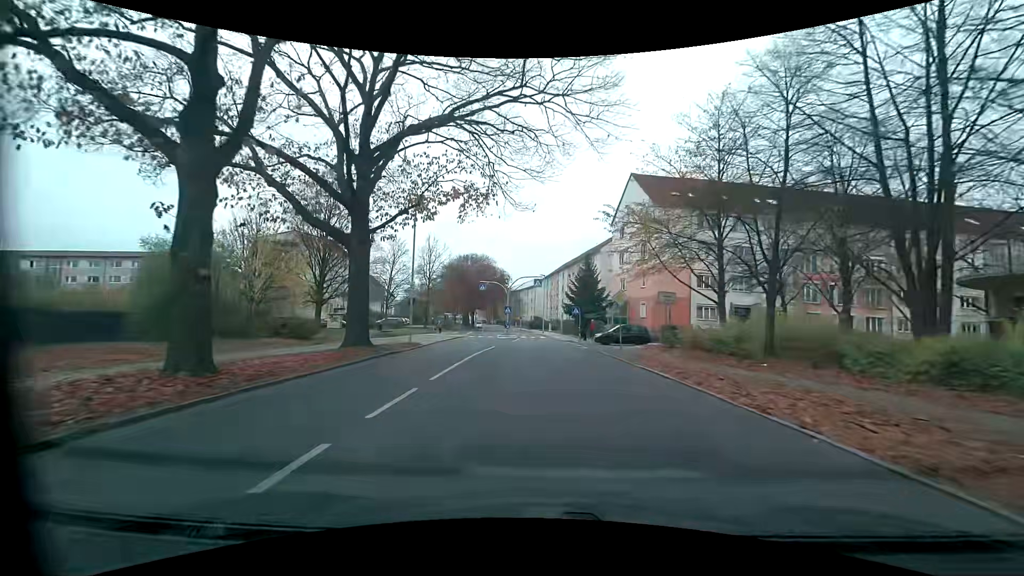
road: tertiary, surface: asphalt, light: Day
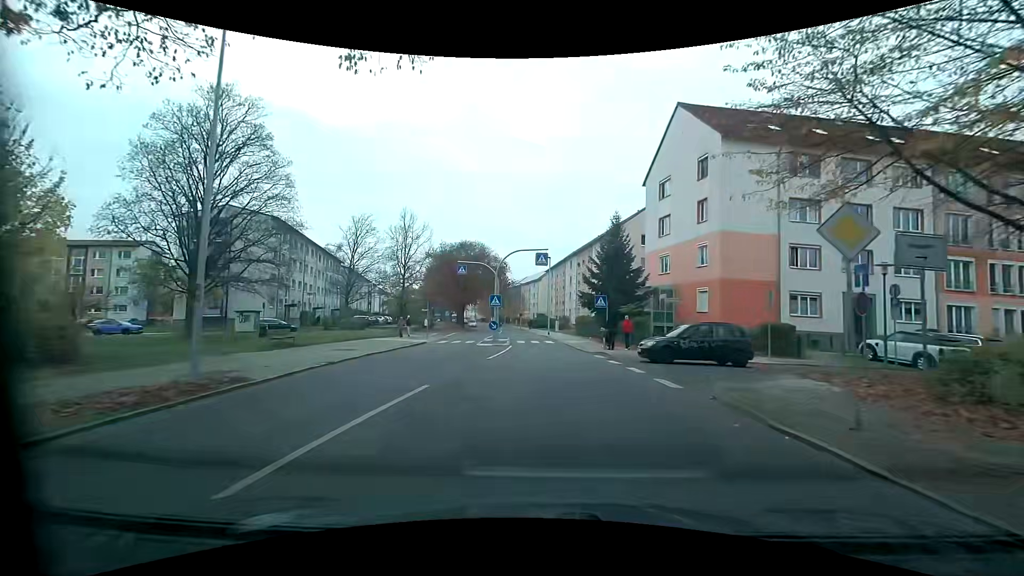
(+0.1, +17.3) m; -1°
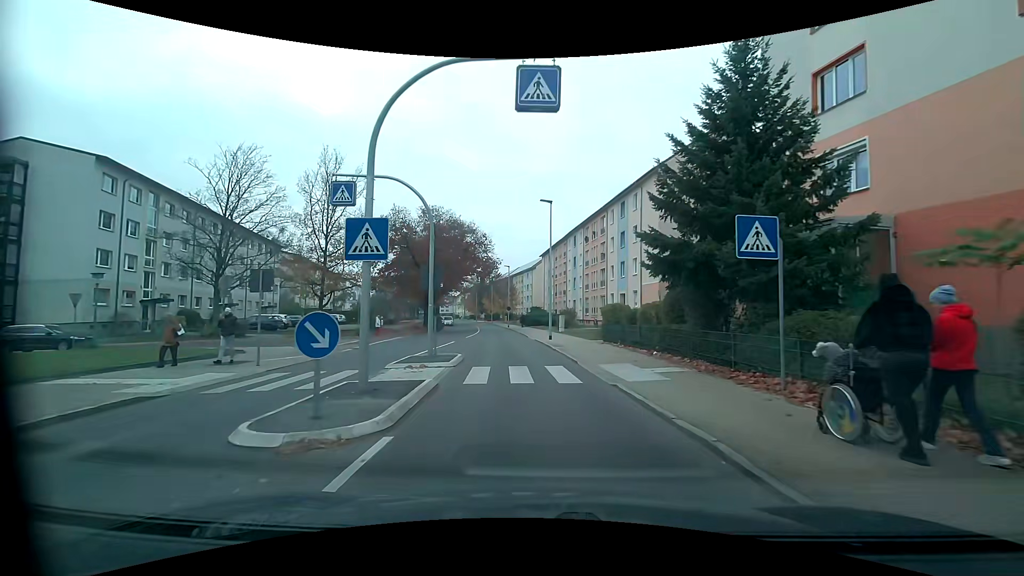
(+0.5, +23.3) m; +1°
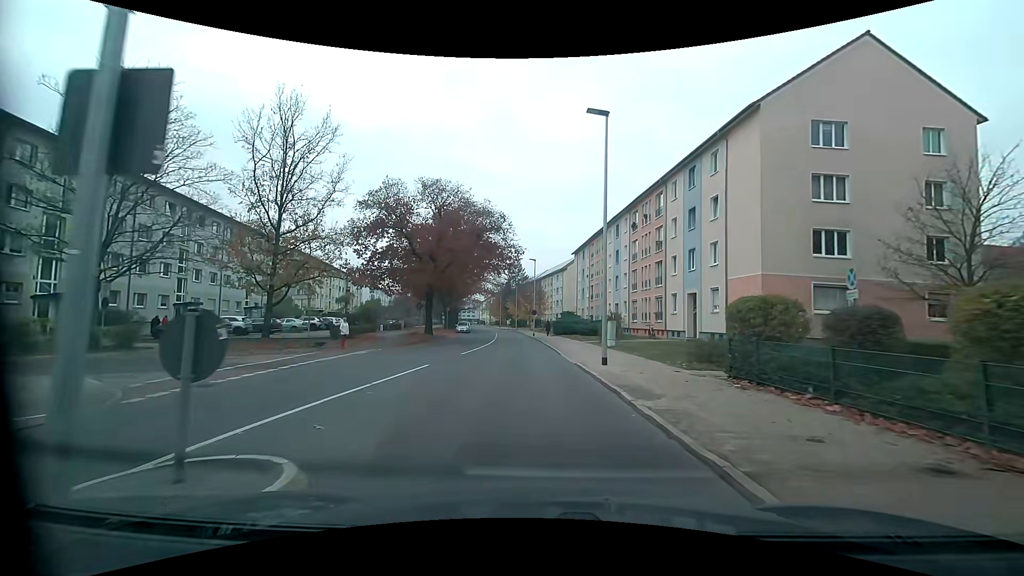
(-0.3, +13.4) m; -3°
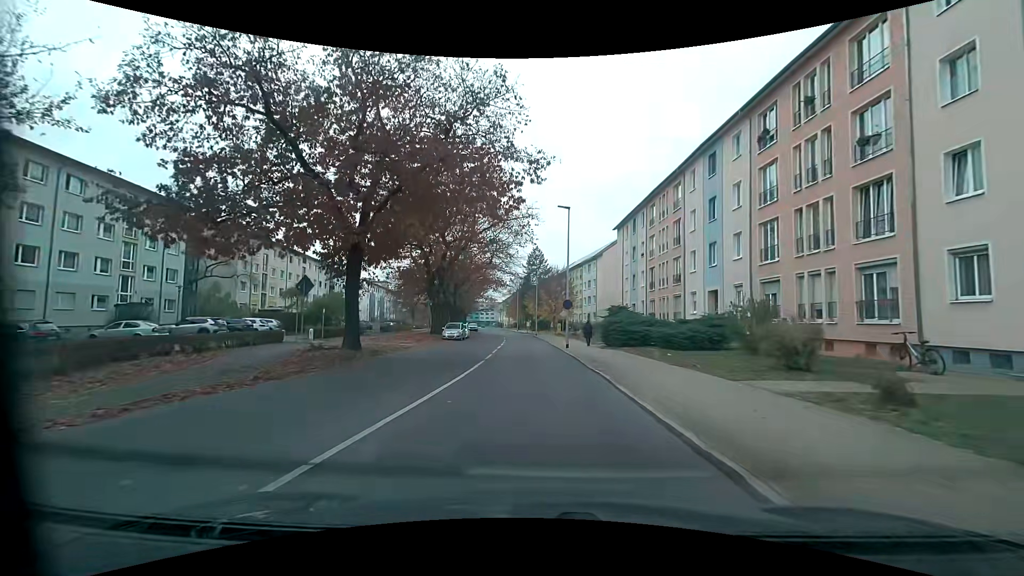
(-0.7, +24.9) m; -2°
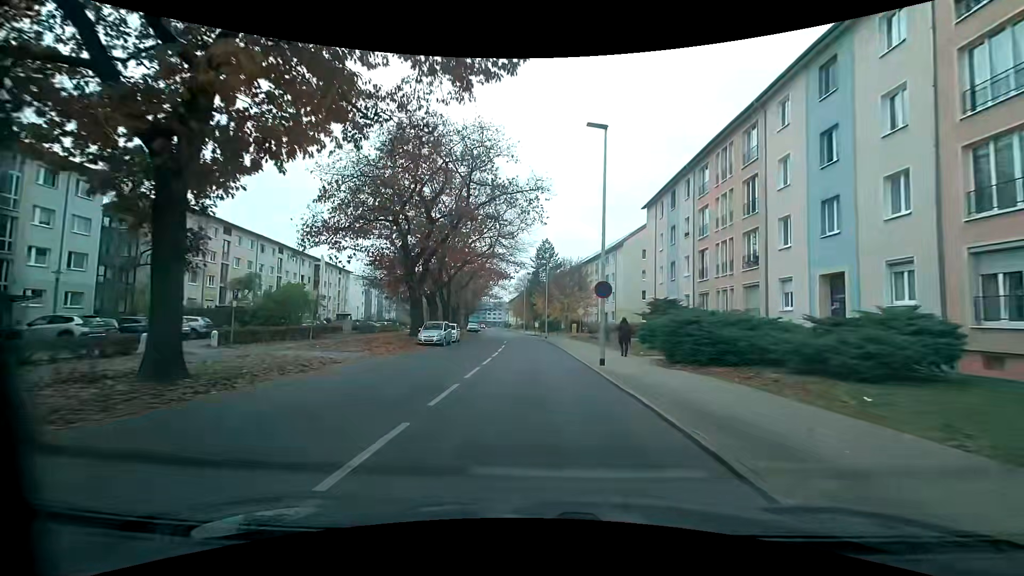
(-0.2, +12.2) m; -1°
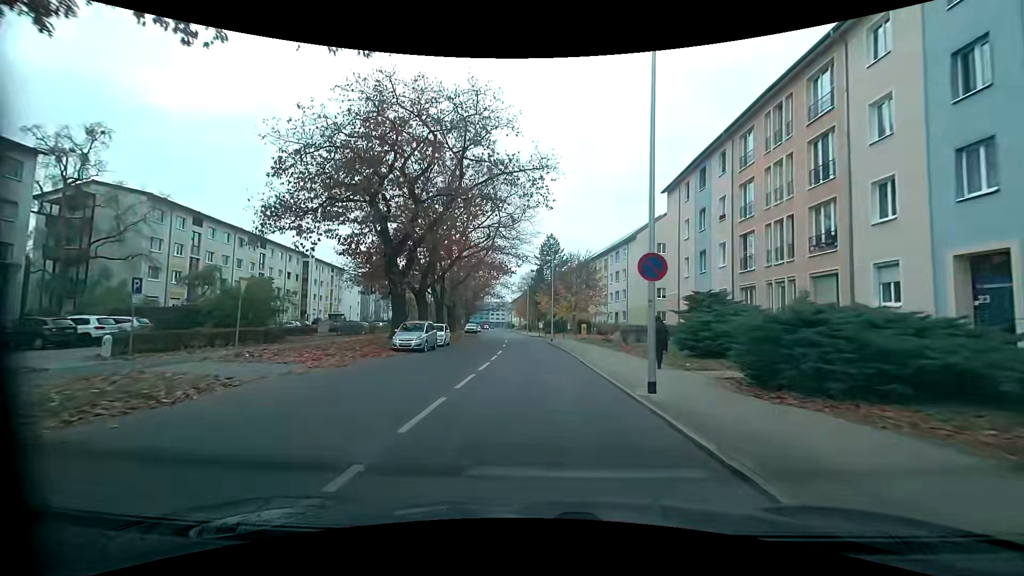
(0.0, +6.6) m; 0°
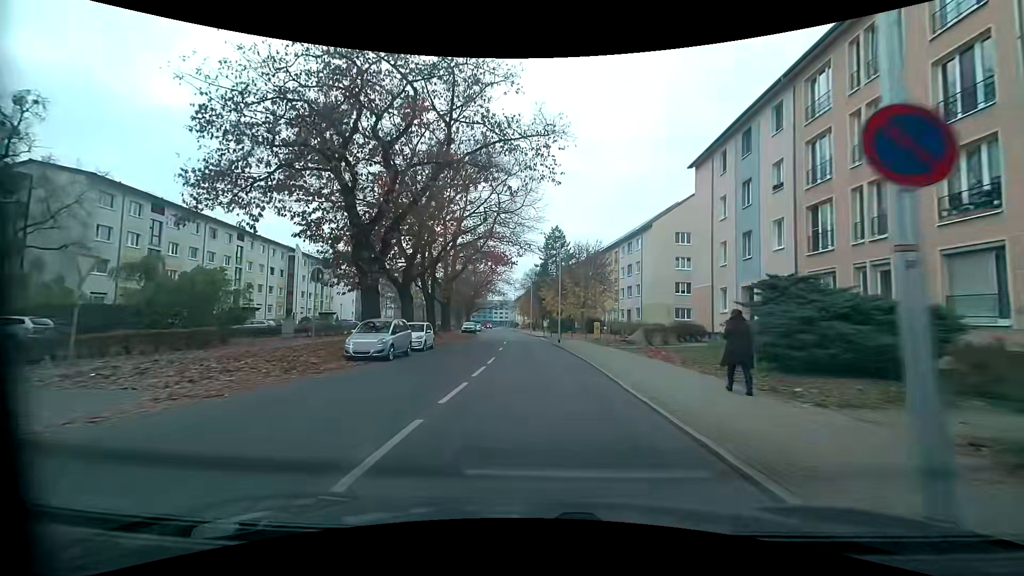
(0.0, +6.9) m; -1°
